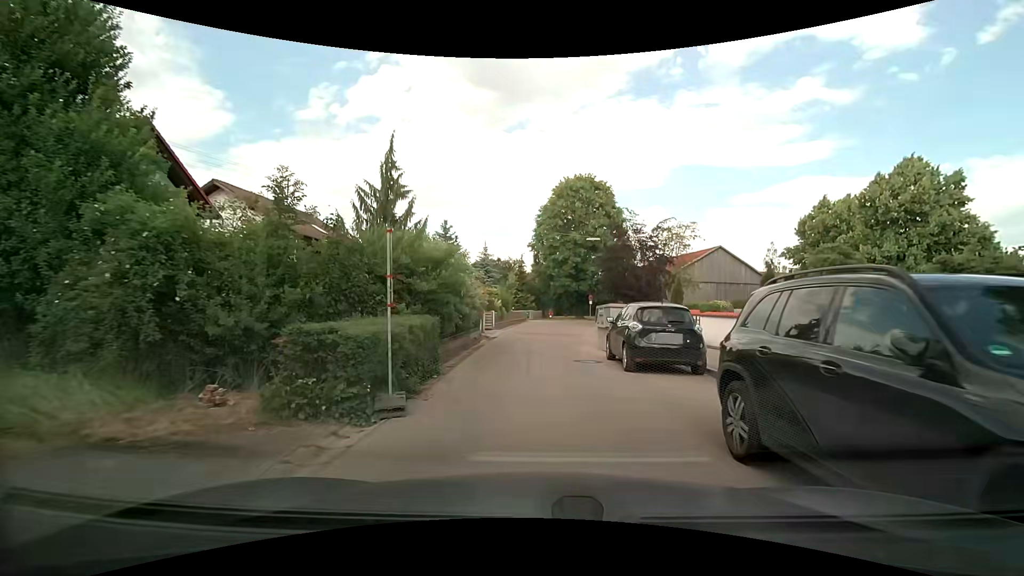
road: residential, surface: asphalt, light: Day
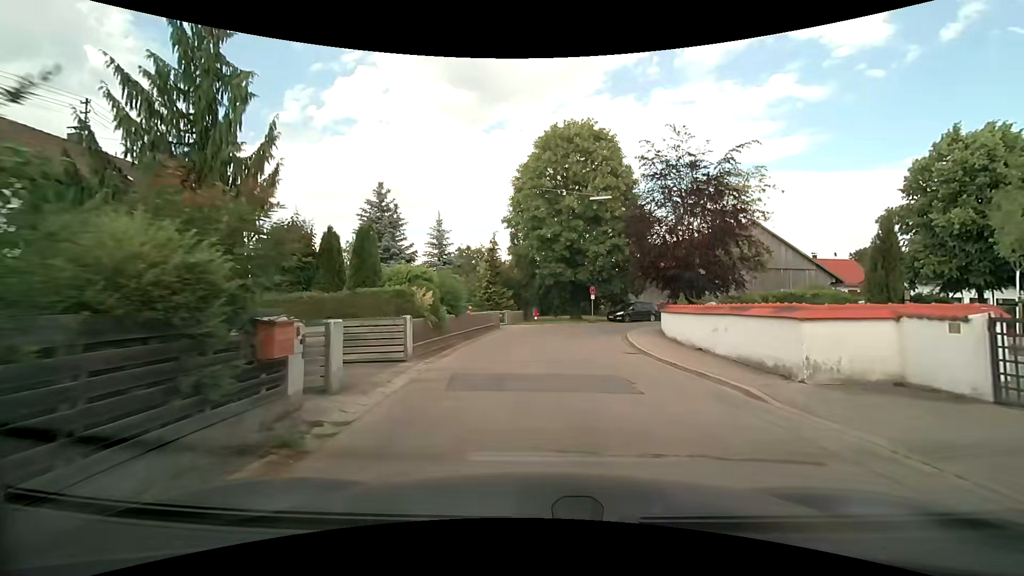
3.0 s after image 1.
(0.0, +17.1) m; +2°
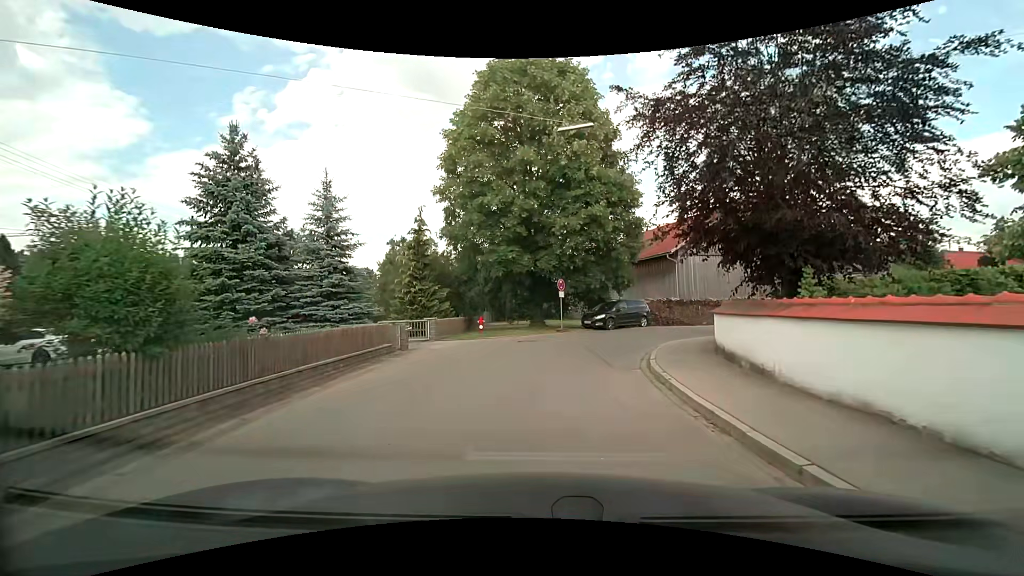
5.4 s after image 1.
(+0.8, +12.6) m; +4°
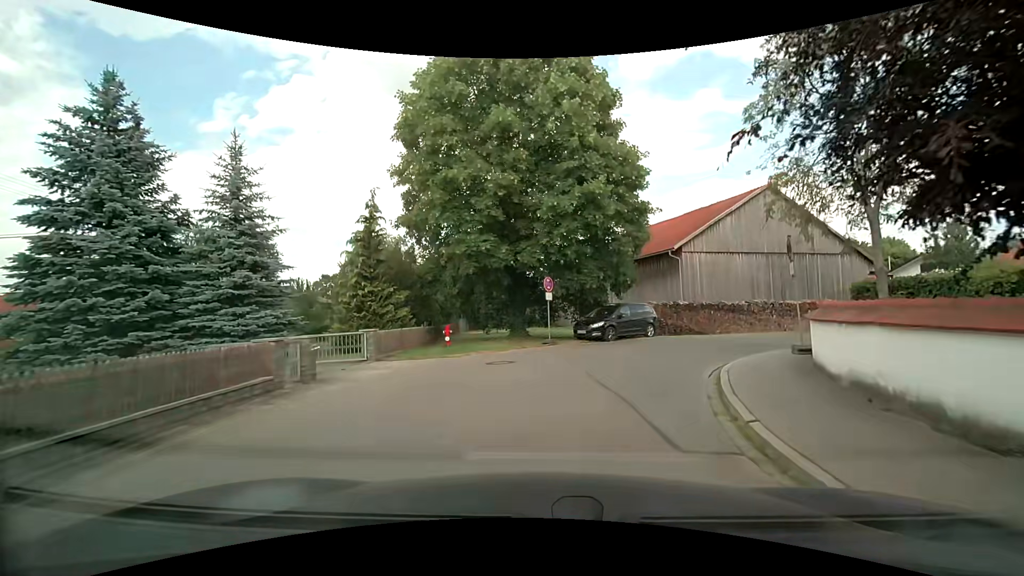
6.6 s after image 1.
(+0.1, +6.0) m; +2°
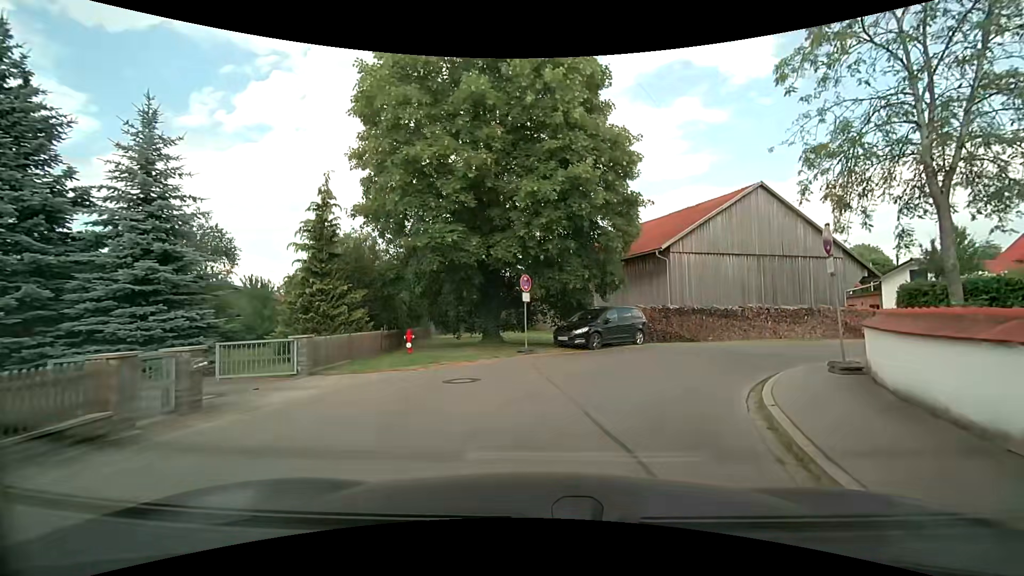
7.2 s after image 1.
(0.0, +2.9) m; +2°
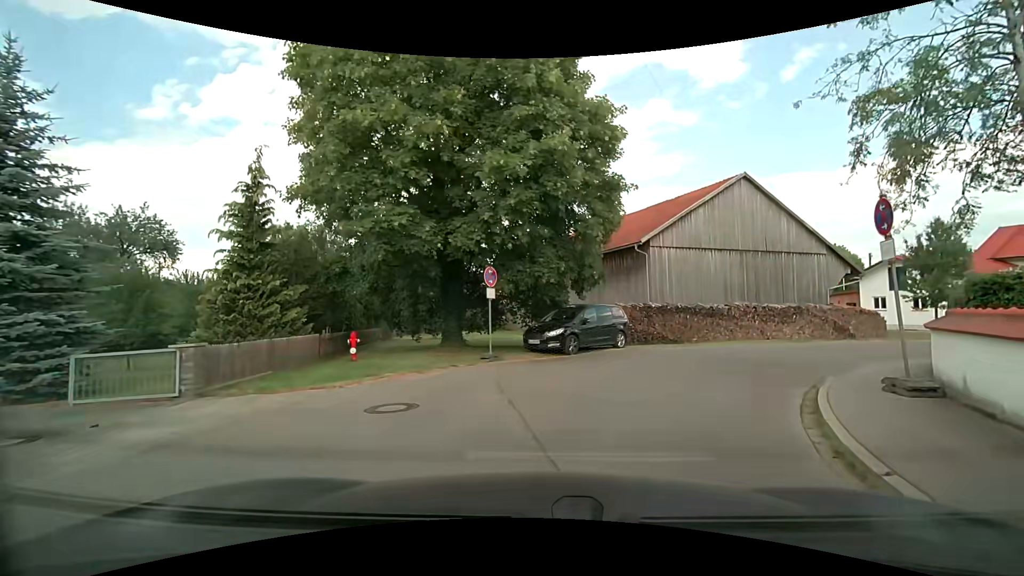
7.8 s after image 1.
(+0.1, +2.8) m; +5°
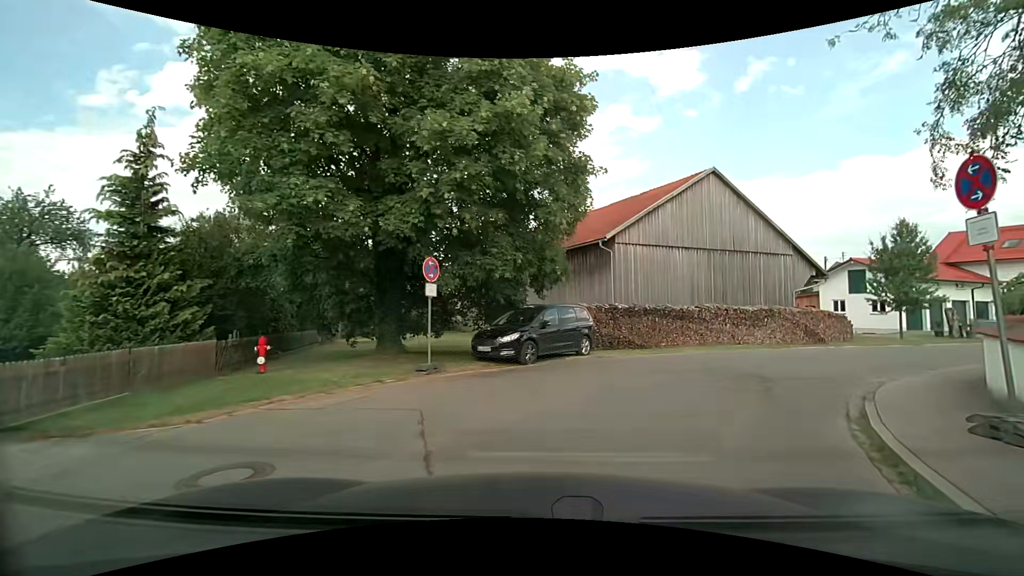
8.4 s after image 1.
(0.0, +2.8) m; +4°
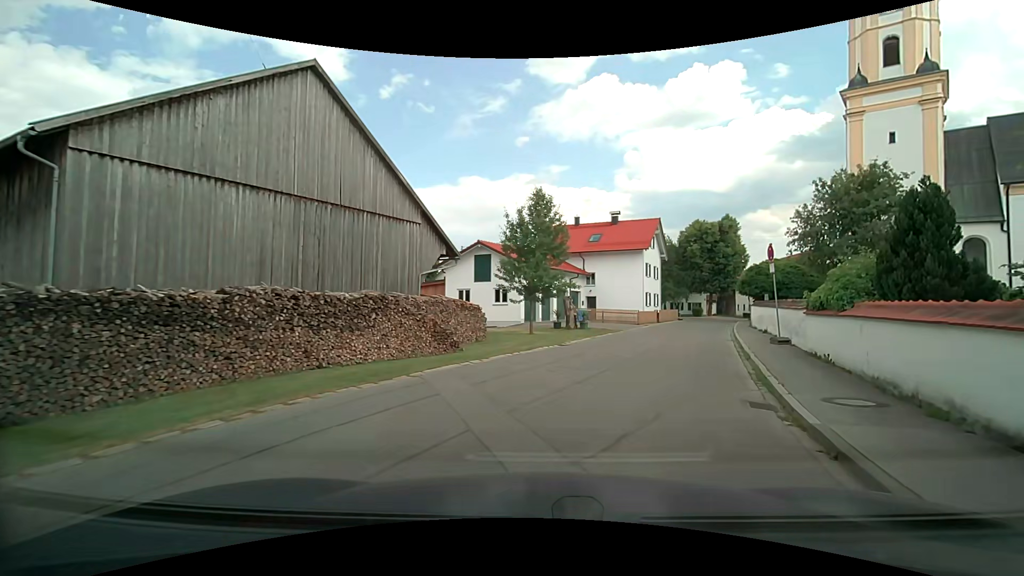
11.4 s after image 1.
(+4.7, +13.1) m; +37°
